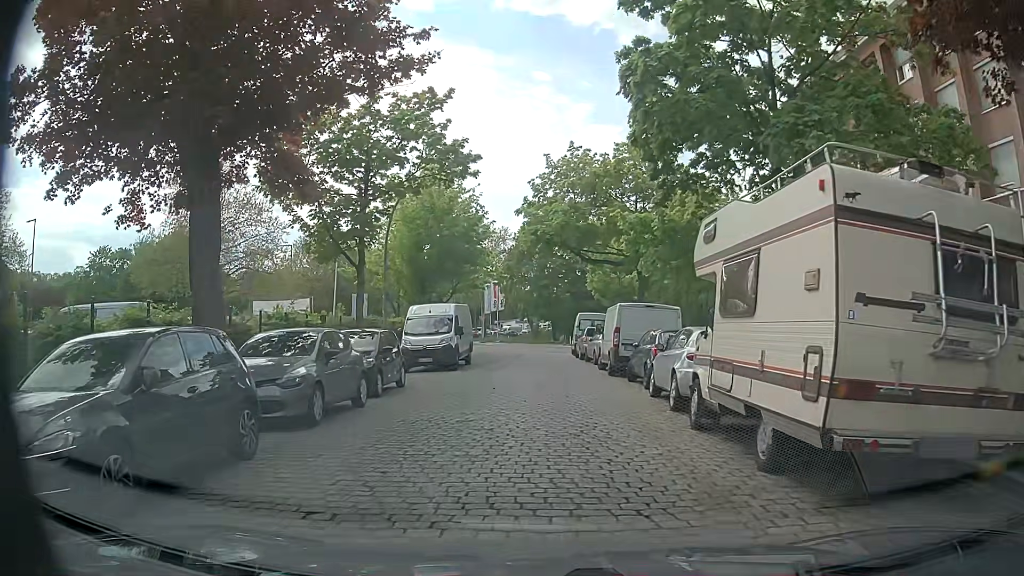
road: unclassified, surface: sett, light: Day
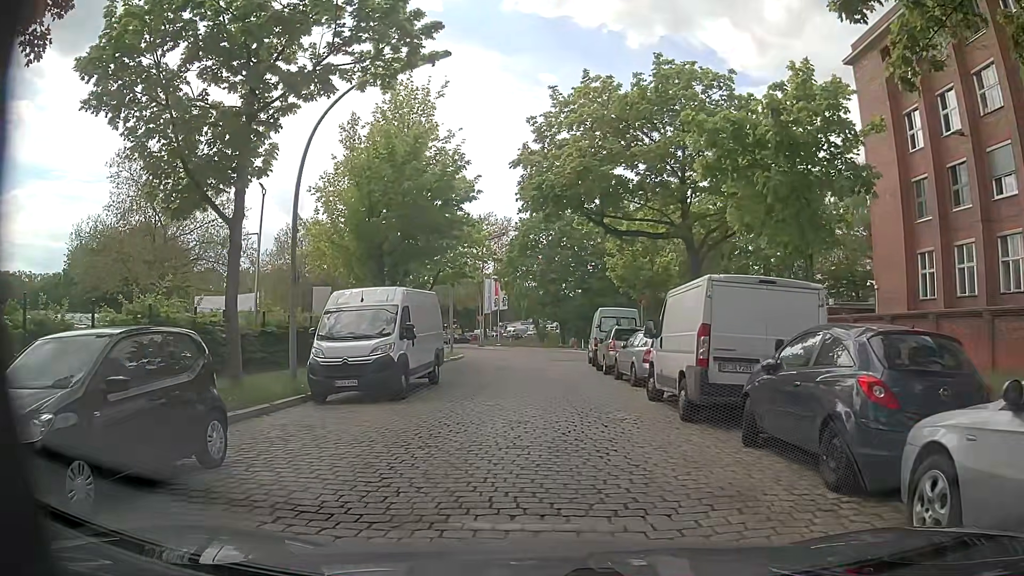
(-0.2, +10.2) m; -3°
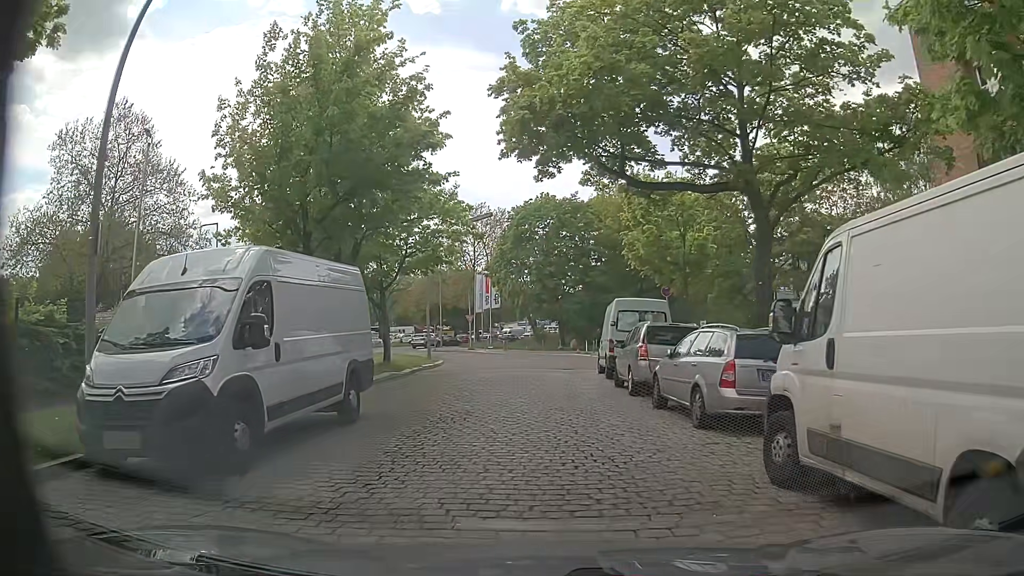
(+0.2, +7.8) m; +2°
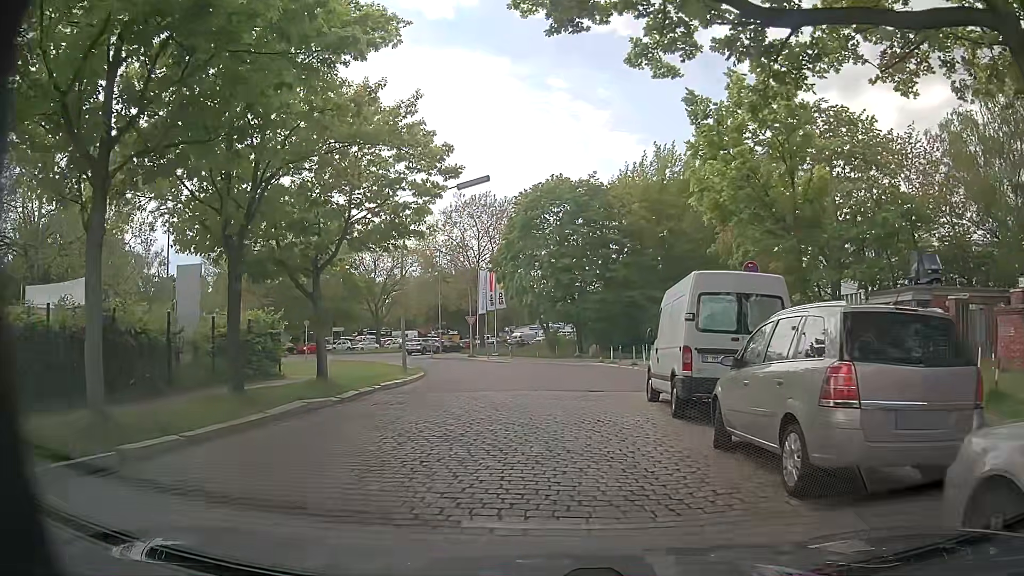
(-0.2, +9.6) m; -3°
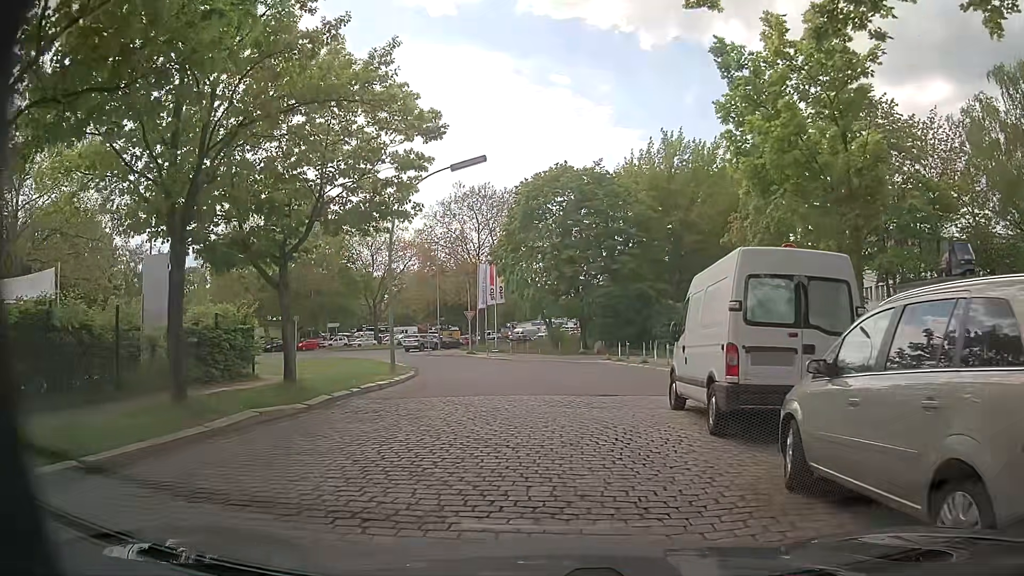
(0.0, +2.6) m; +1°
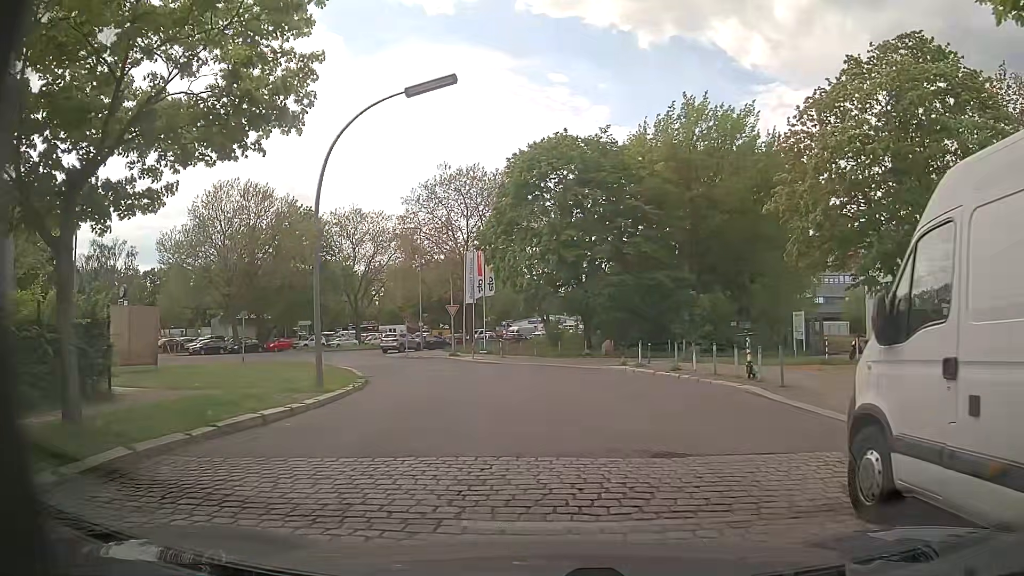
(0.0, +8.1) m; -2°
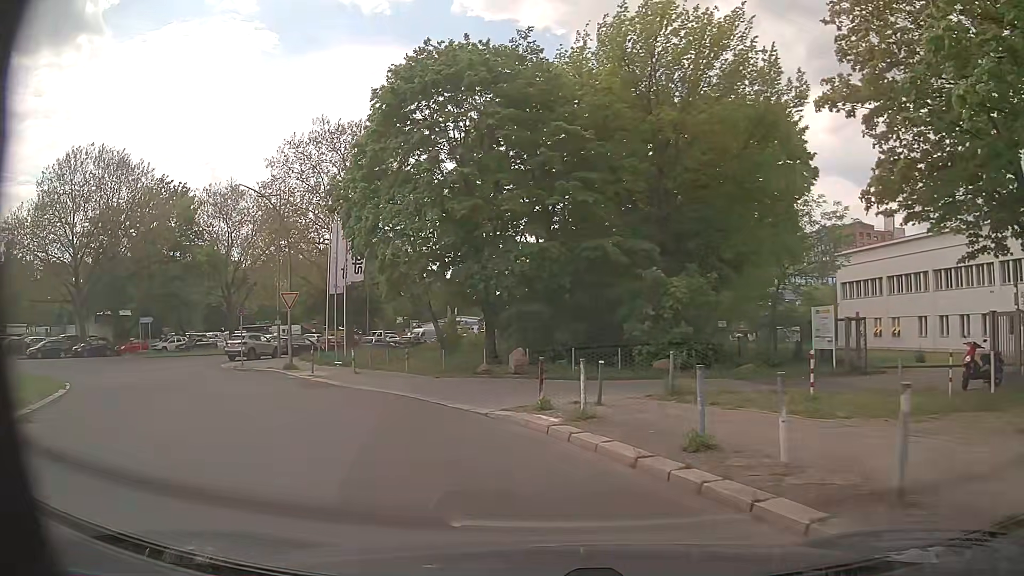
(+2.0, +15.0) m; +8°
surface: asphalt
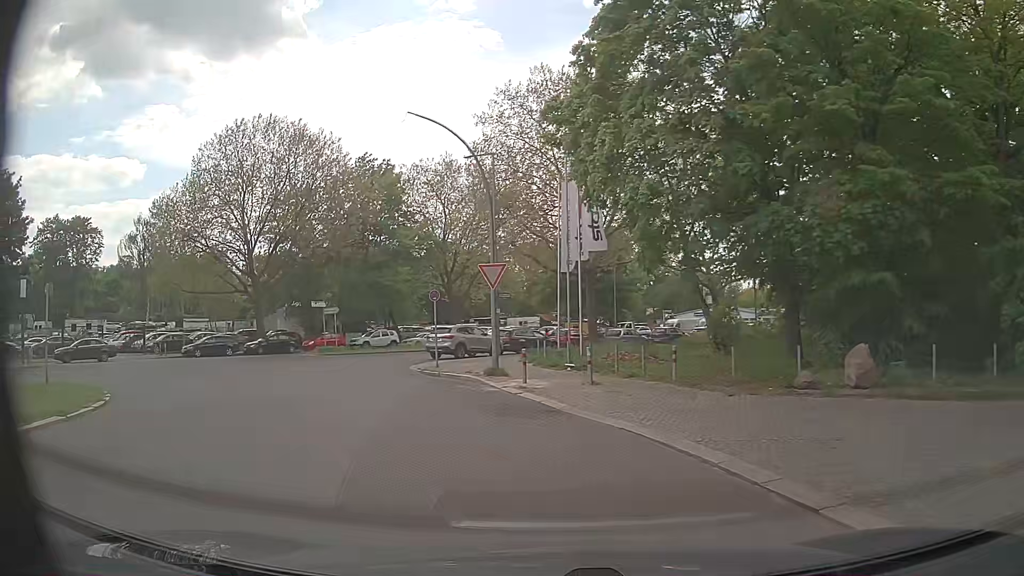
(-1.6, +9.2) m; -20°
